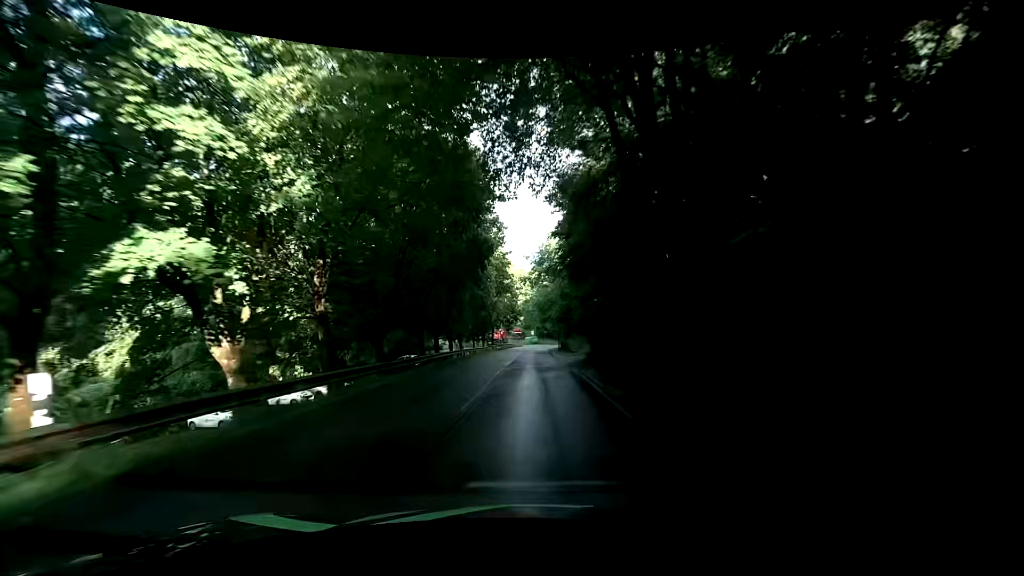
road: tertiary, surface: asphalt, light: Day
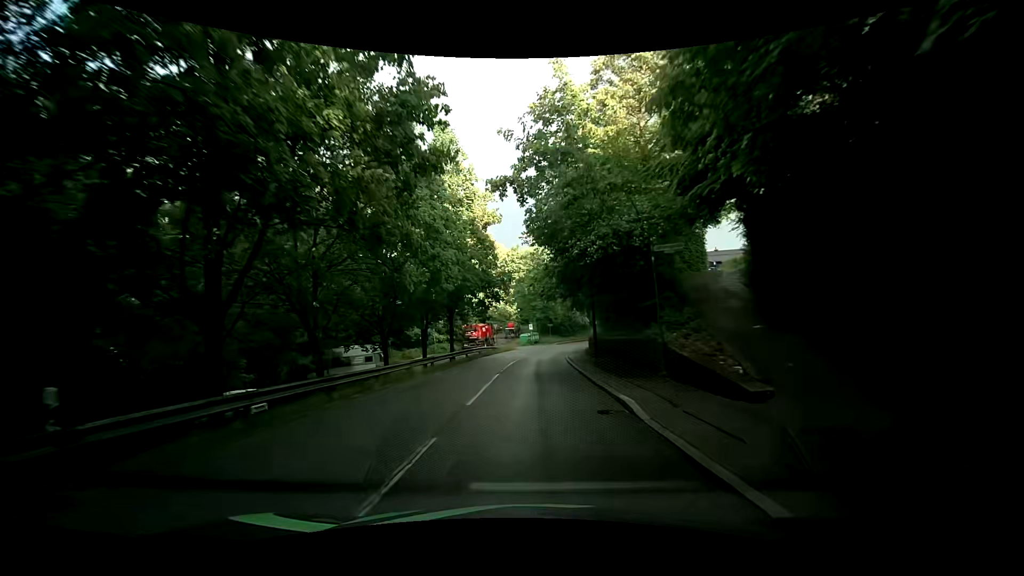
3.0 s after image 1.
(+1.5, +35.6) m; +2°
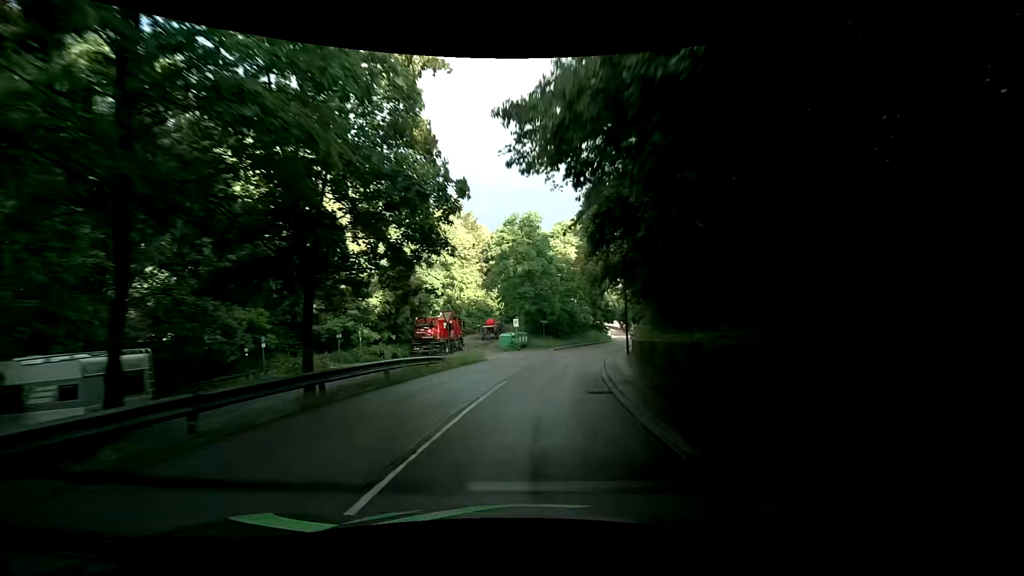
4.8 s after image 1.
(-0.1, +22.3) m; 0°
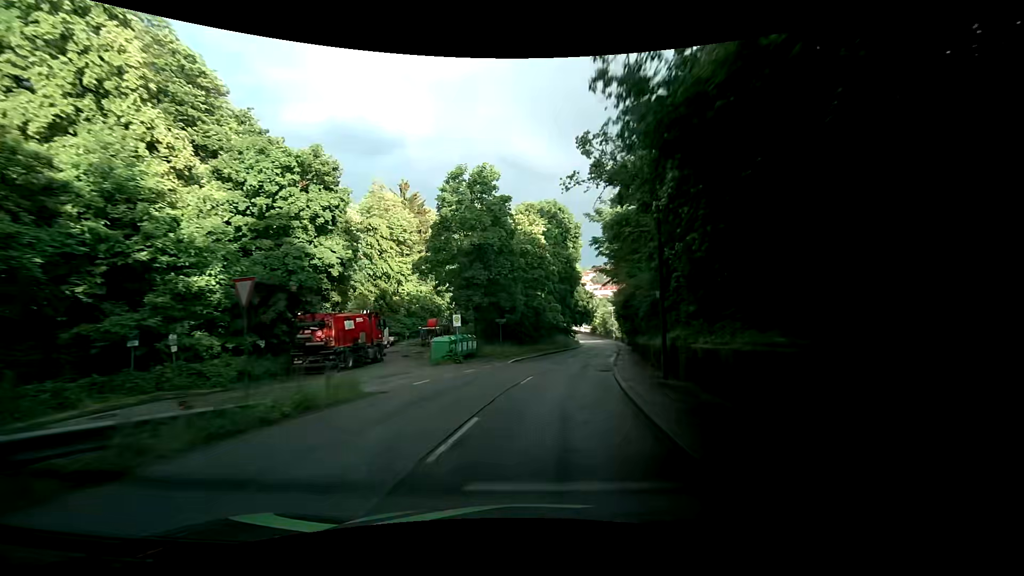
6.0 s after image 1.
(+0.7, +15.1) m; +5°
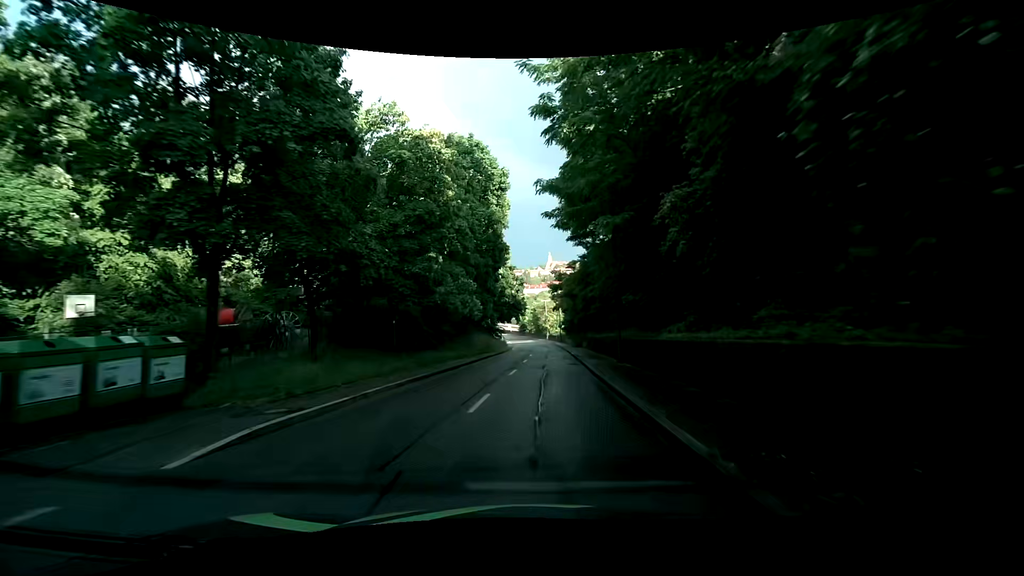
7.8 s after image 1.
(+1.8, +23.0) m; +9°
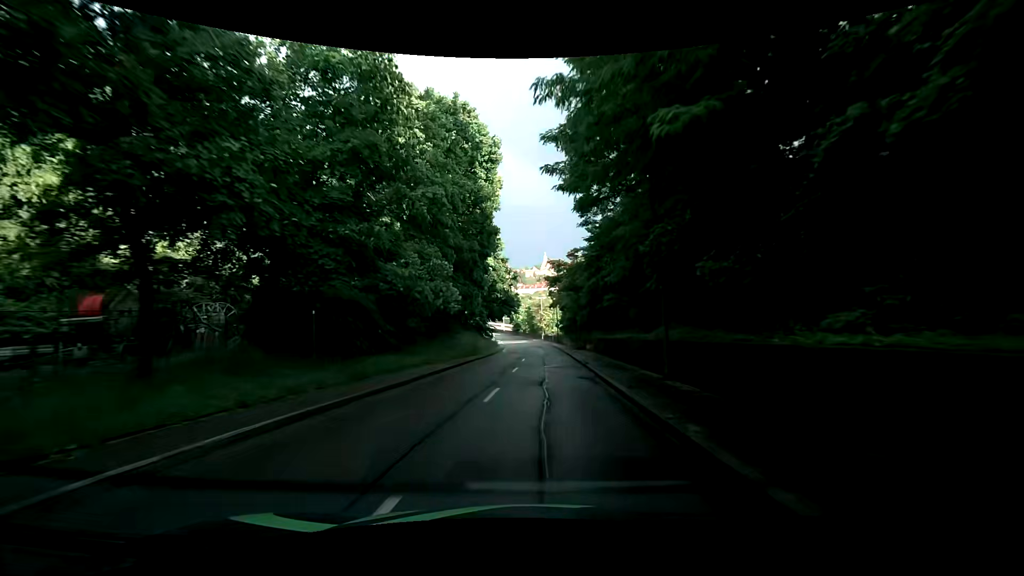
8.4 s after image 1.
(0.0, +7.8) m; 0°
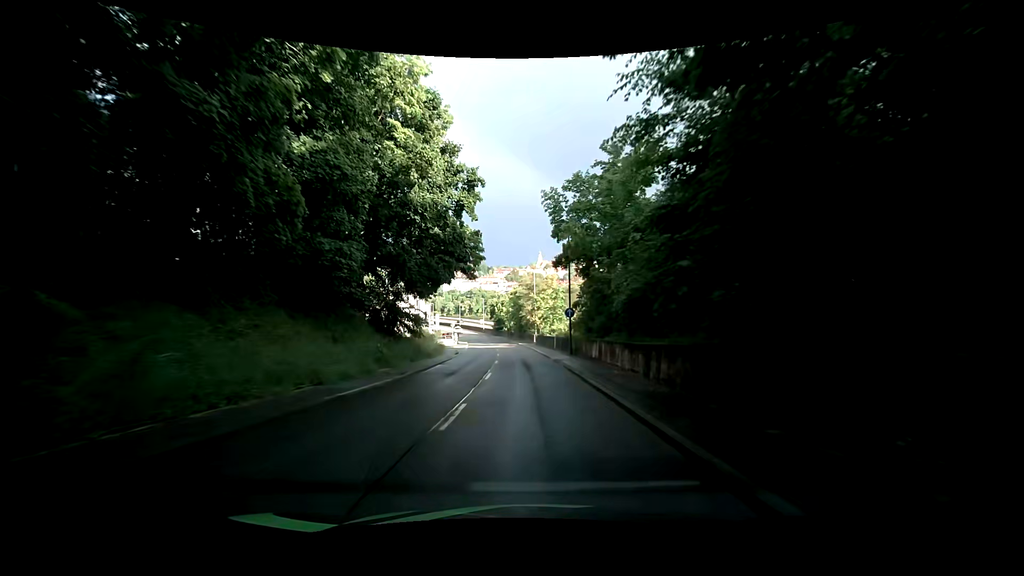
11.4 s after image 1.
(+1.7, +39.8) m; +1°
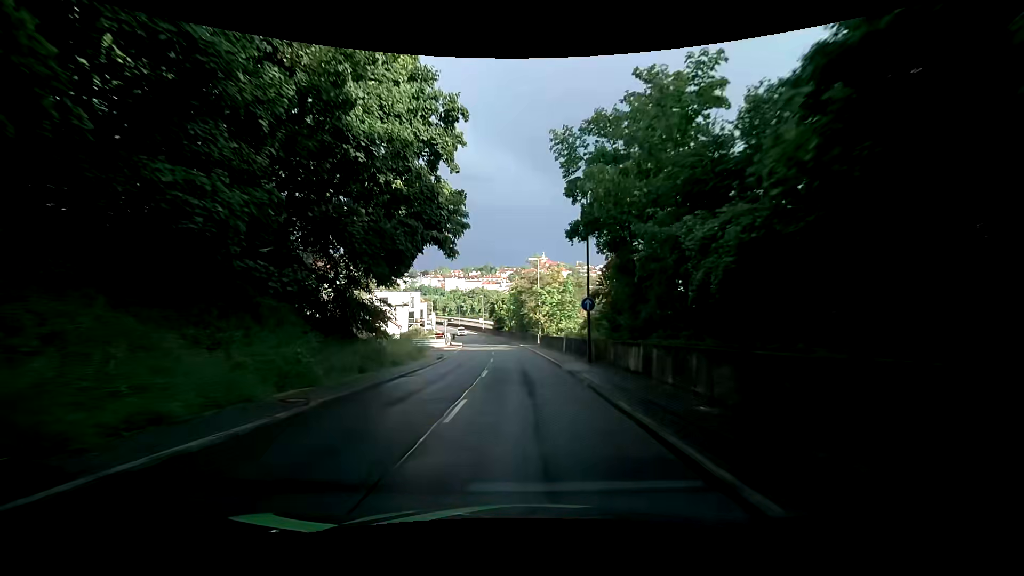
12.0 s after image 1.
(+0.1, +8.1) m; +1°
(0, +10) (0, +20) (-1, +30) (-2, +40) (-3, +50) (-4, +60) (-6, +70) (-7, +80) (-9, +89) (-11, +99) m
